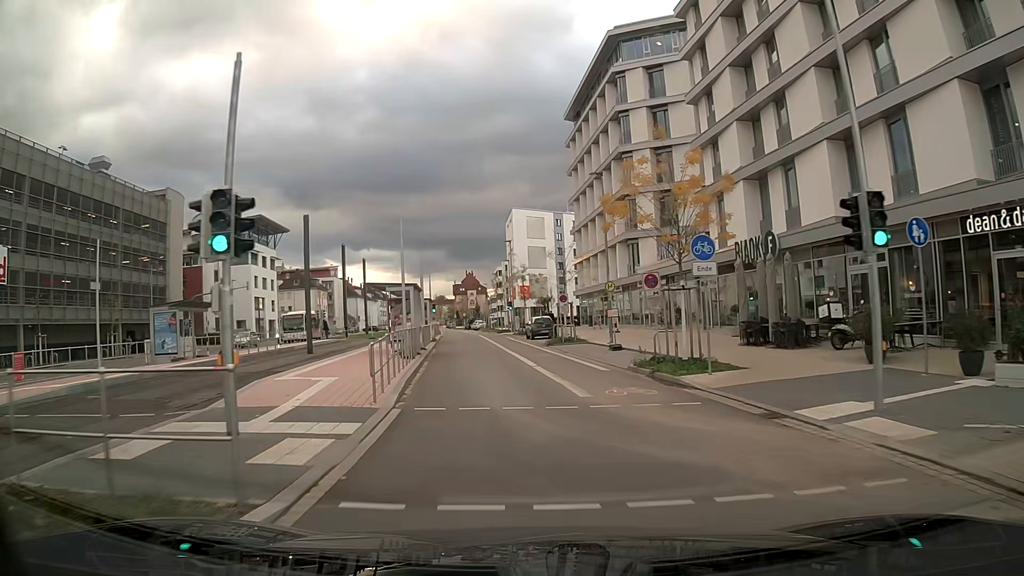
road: secondary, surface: asphalt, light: Day
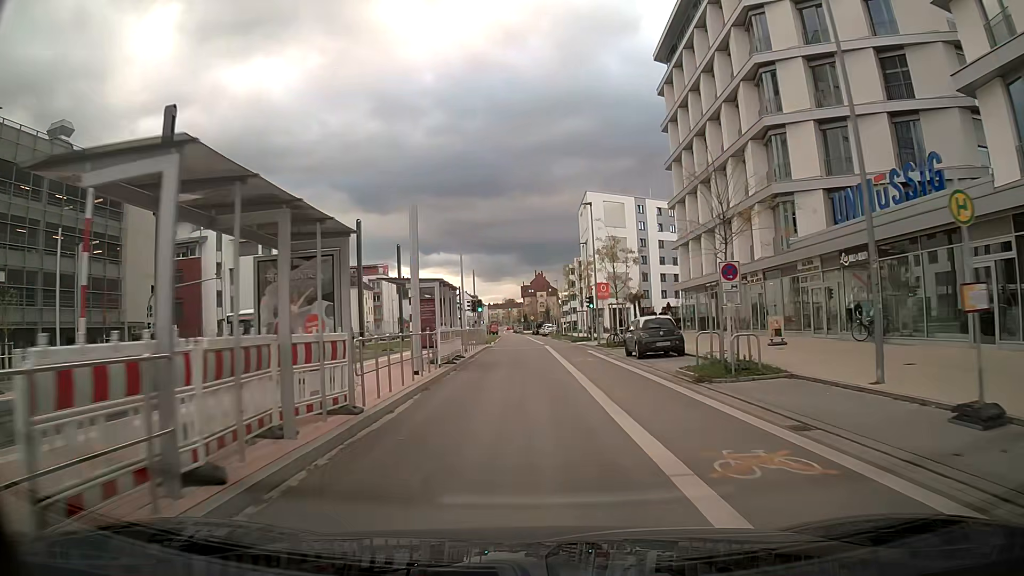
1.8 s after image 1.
(-0.5, +20.3) m; -3°
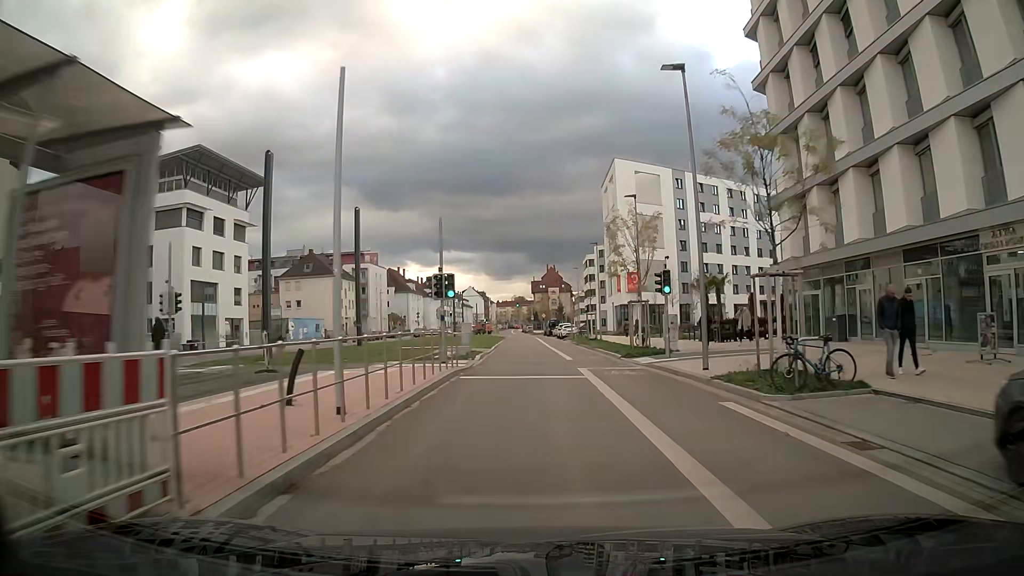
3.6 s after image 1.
(-0.2, +21.7) m; -1°
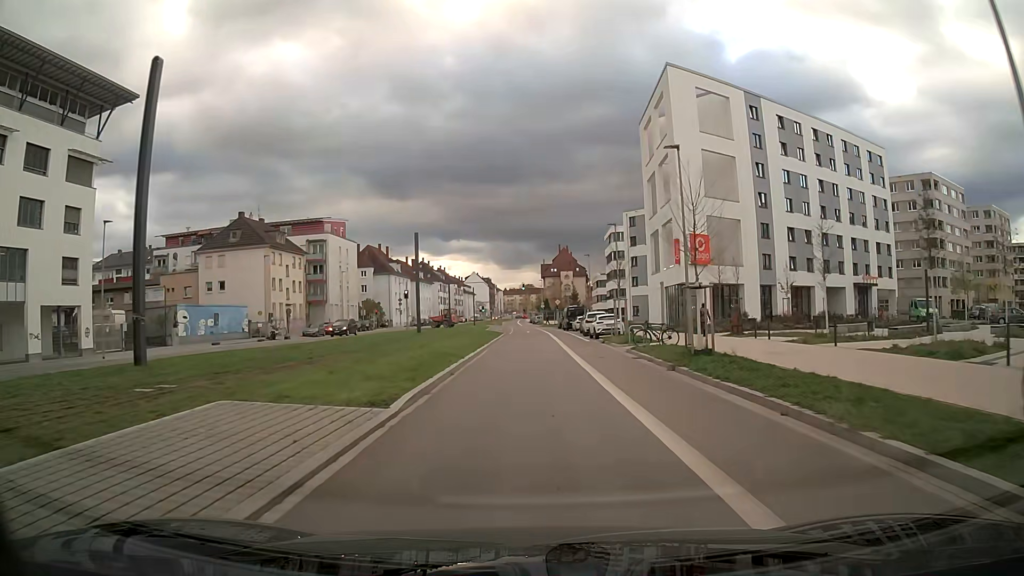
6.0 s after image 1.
(0.0, +29.7) m; 0°
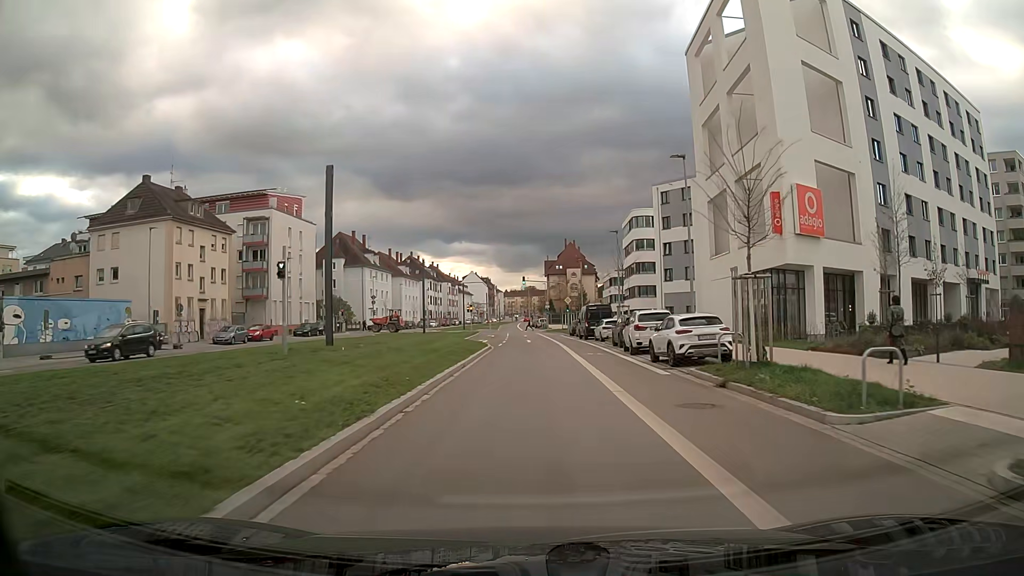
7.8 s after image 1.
(-0.2, +22.3) m; -1°
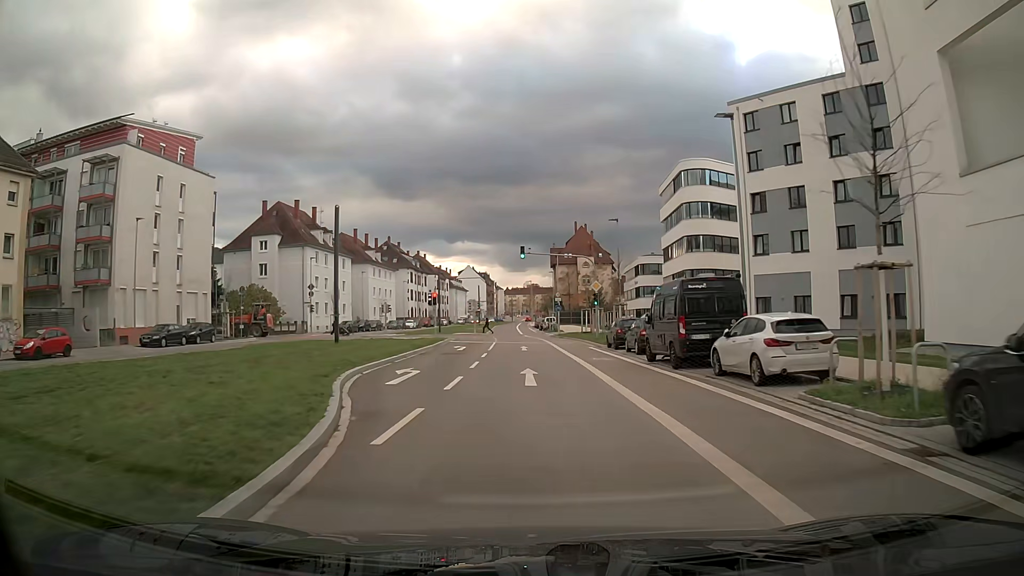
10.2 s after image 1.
(0.0, +30.0) m; 0°
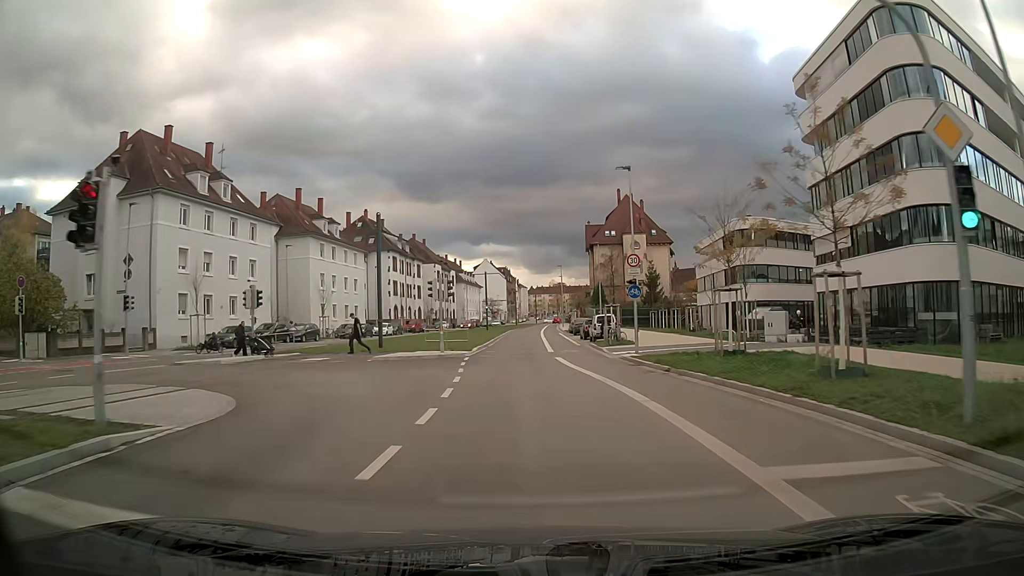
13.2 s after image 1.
(-0.7, +38.0) m; -2°
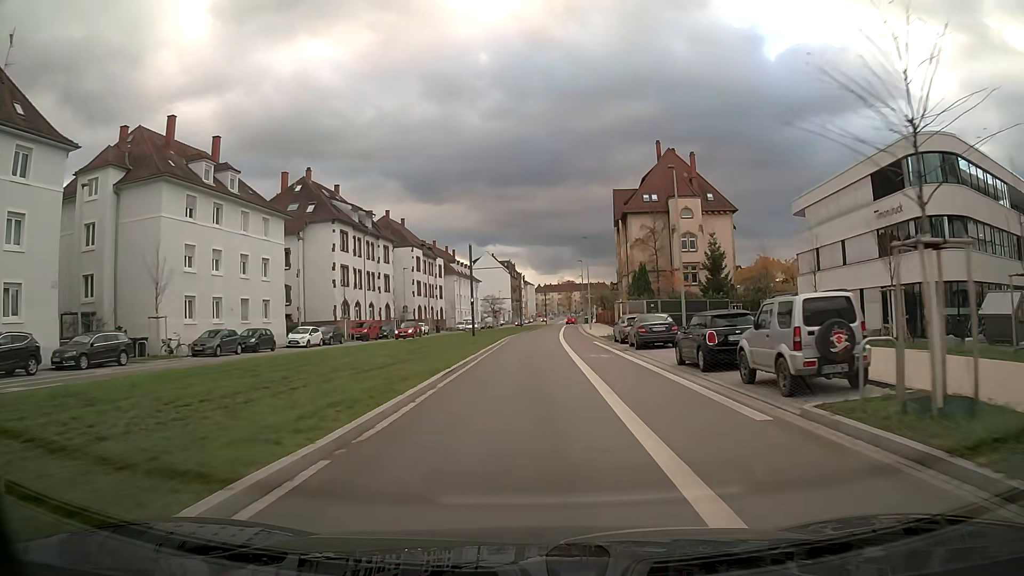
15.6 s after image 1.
(-0.2, +30.3) m; 0°
(0, +10) (0, +20) (0, +30) (0, +40) (+1, +50) (+1, +60) (+1, +70) (+2, +80) (+2, +90) (+3, +100) m
